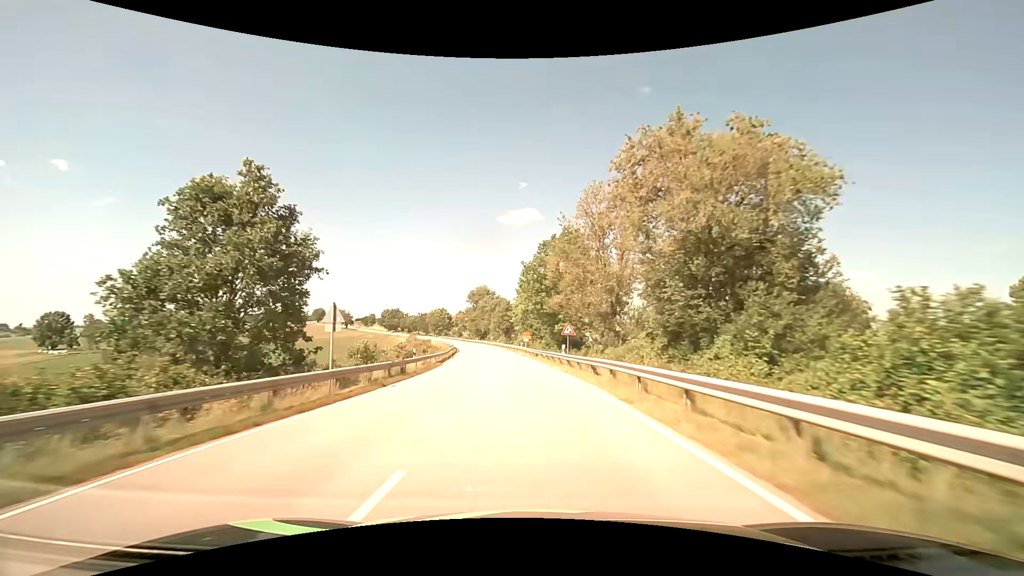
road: secondary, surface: asphalt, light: Day
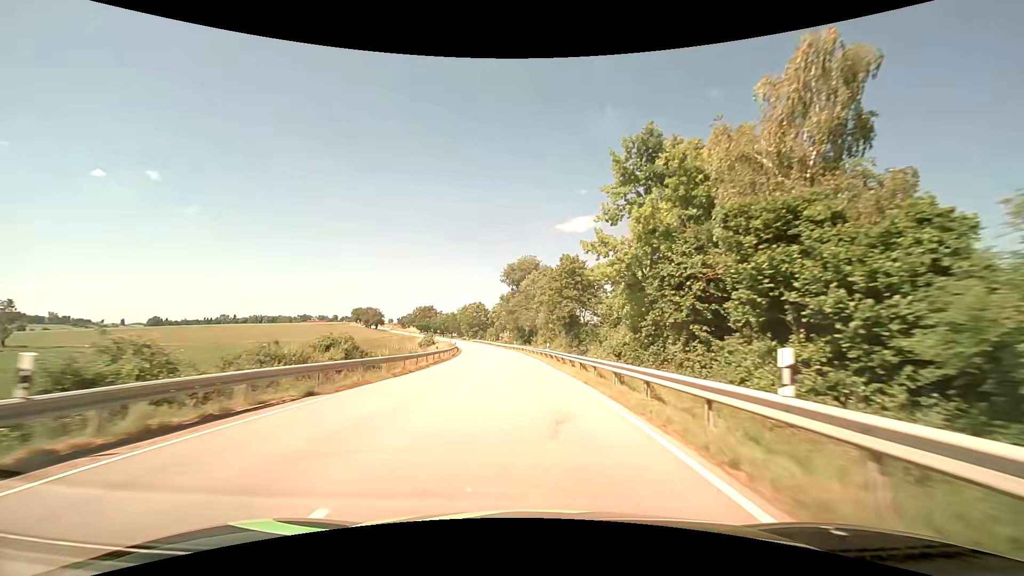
(-3.2, +61.5) m; -6°
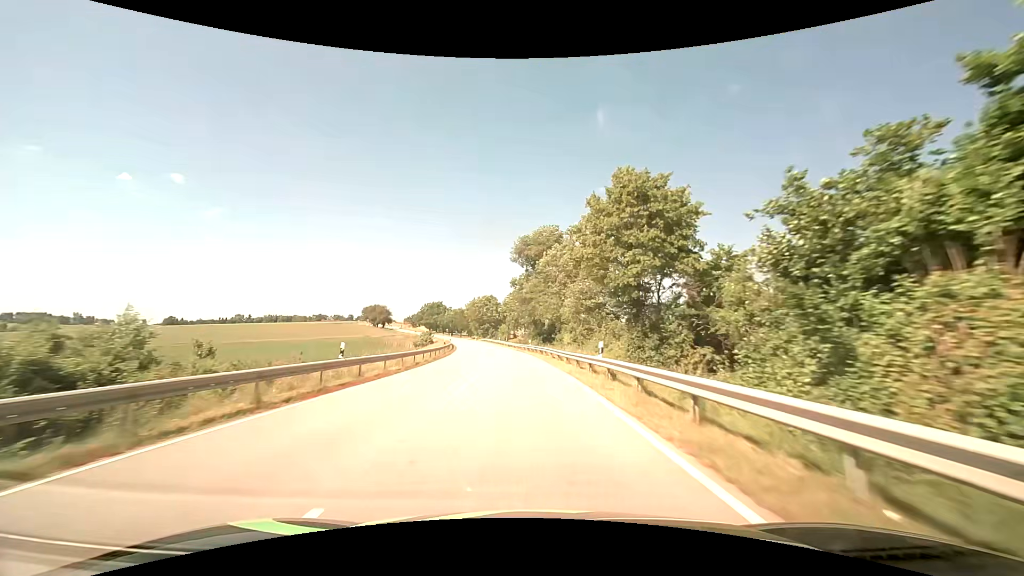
(-0.3, +23.9) m; -2°
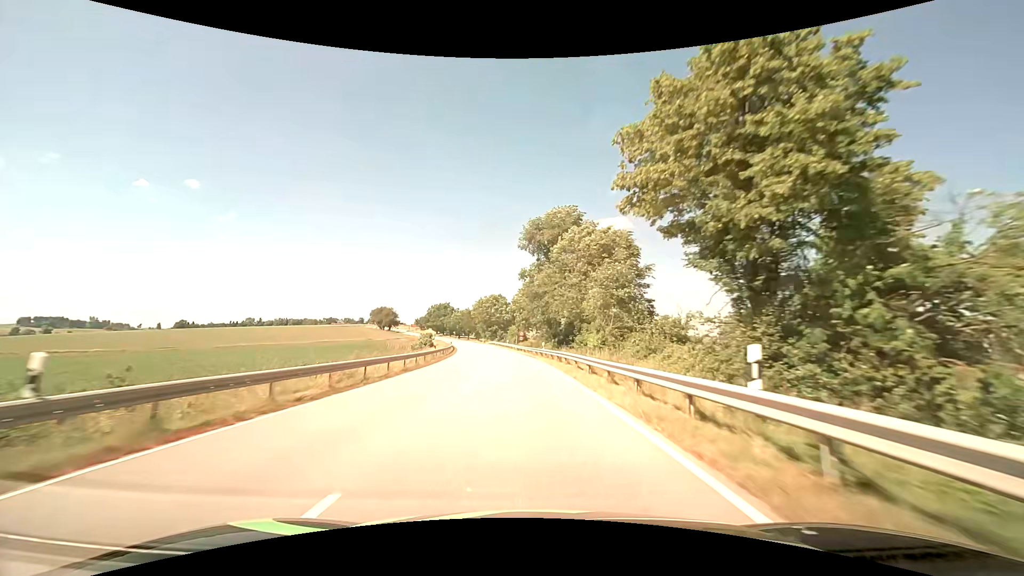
(-0.1, +11.5) m; -1°
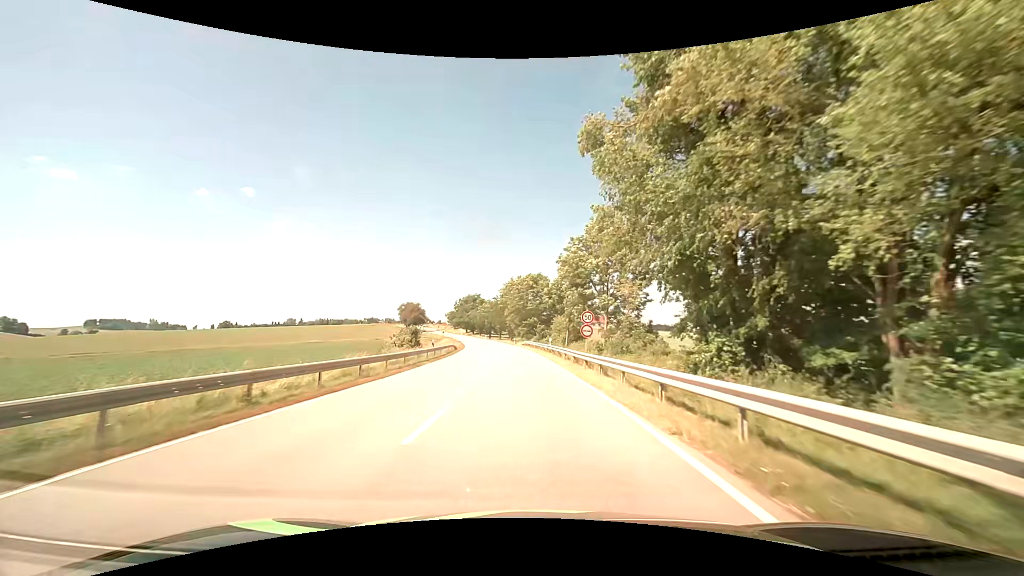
(-1.8, +41.4) m; -5°
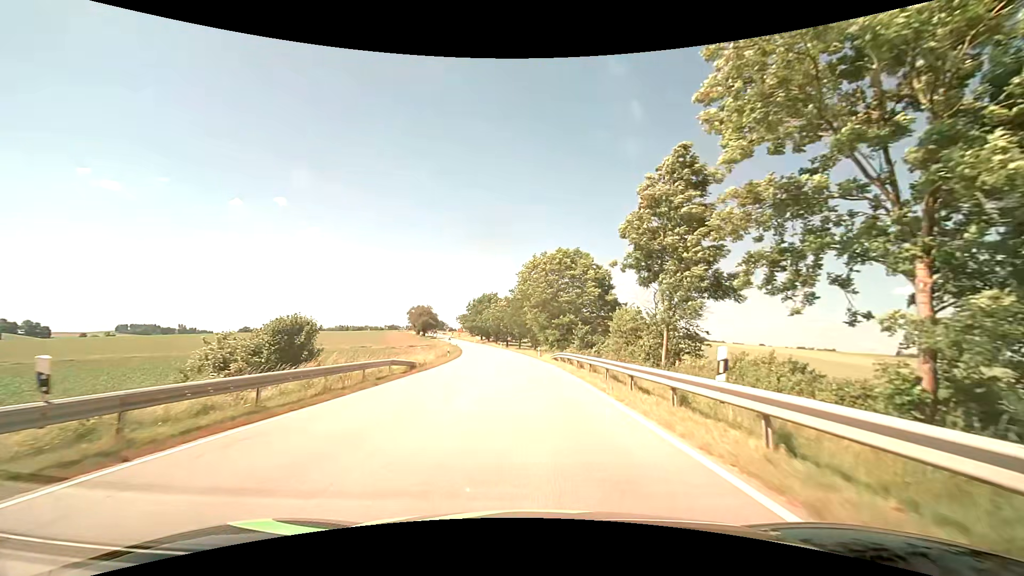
(-1.2, +31.9) m; -3°
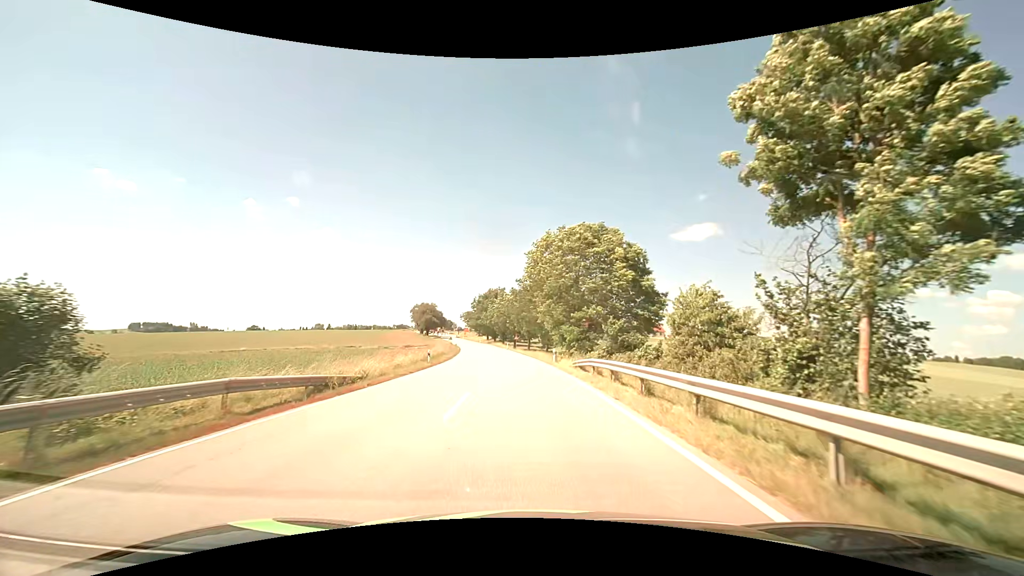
(-0.1, +13.4) m; -1°
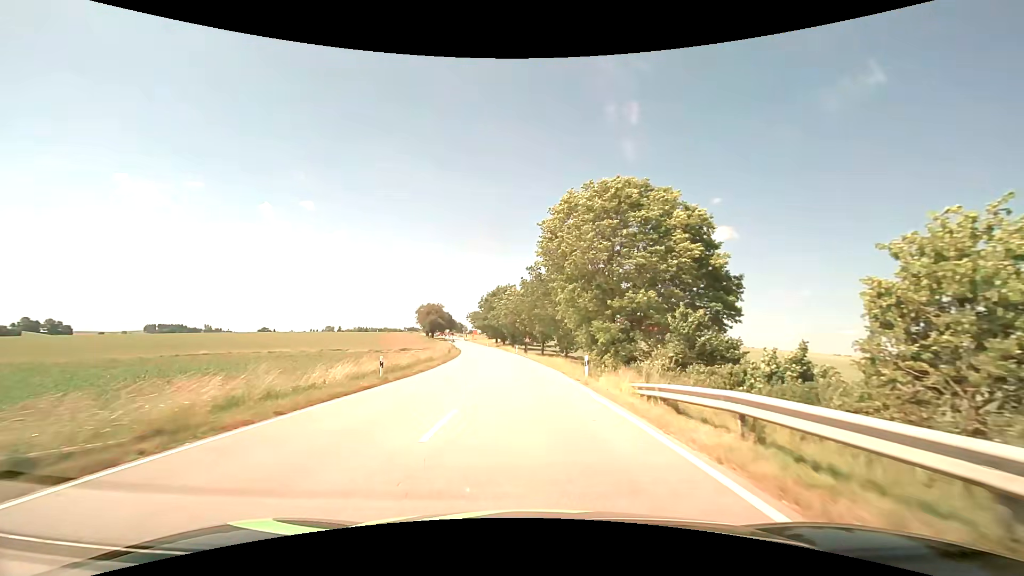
(-0.3, +13.8) m; -1°
